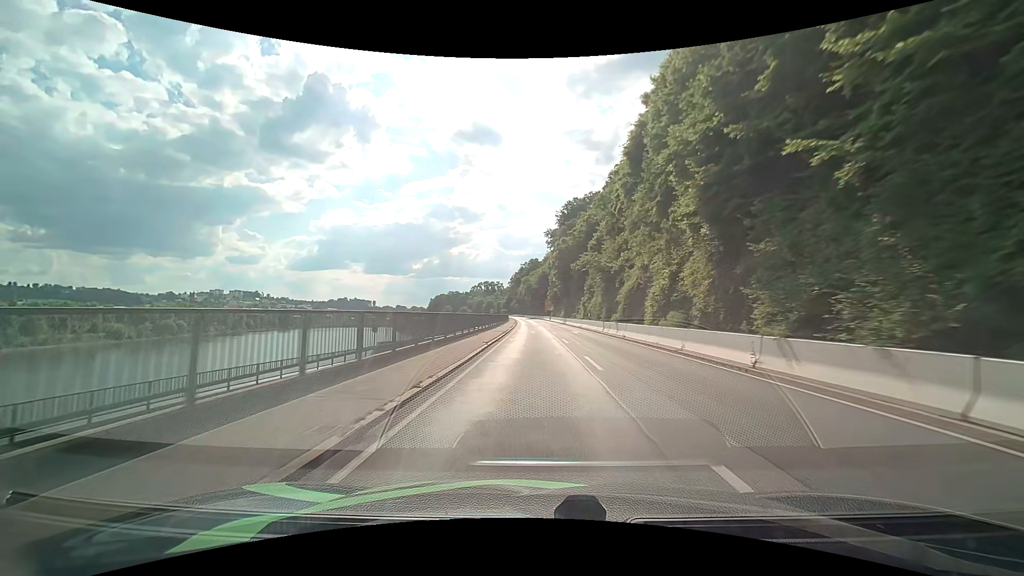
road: primary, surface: asphalt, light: Day
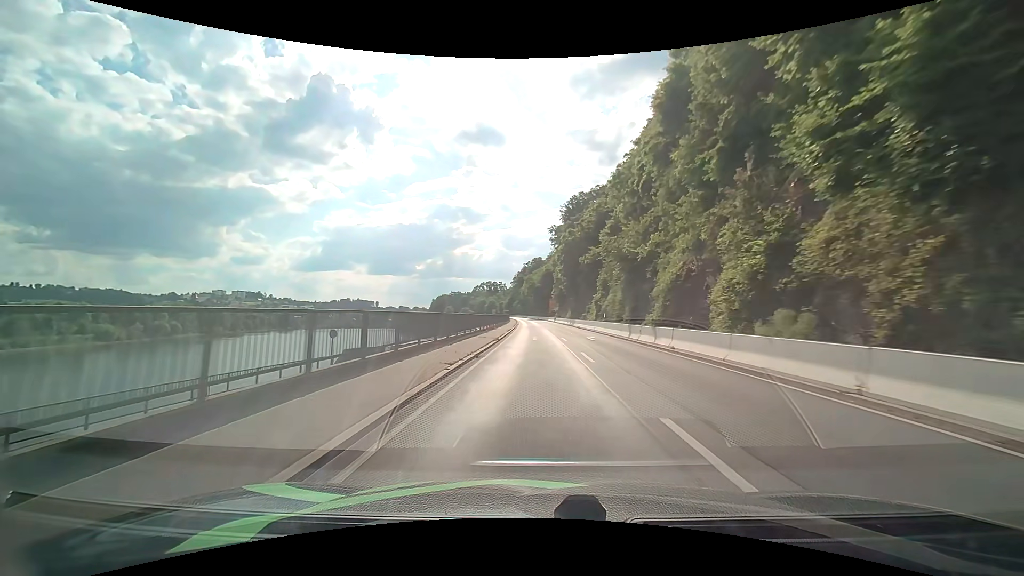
(-0.1, +9.9) m; -1°
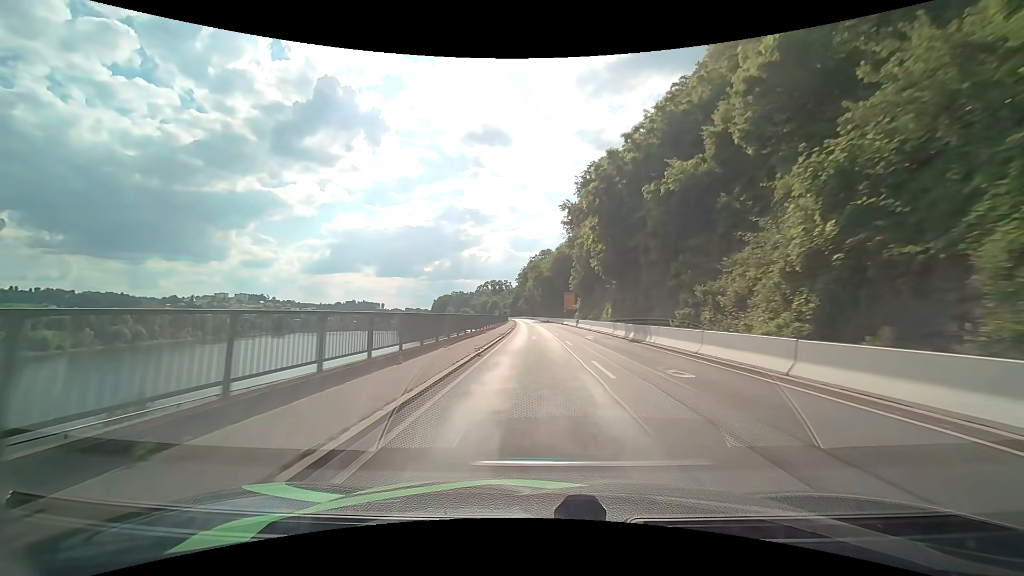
(-0.2, +39.9) m; -1°
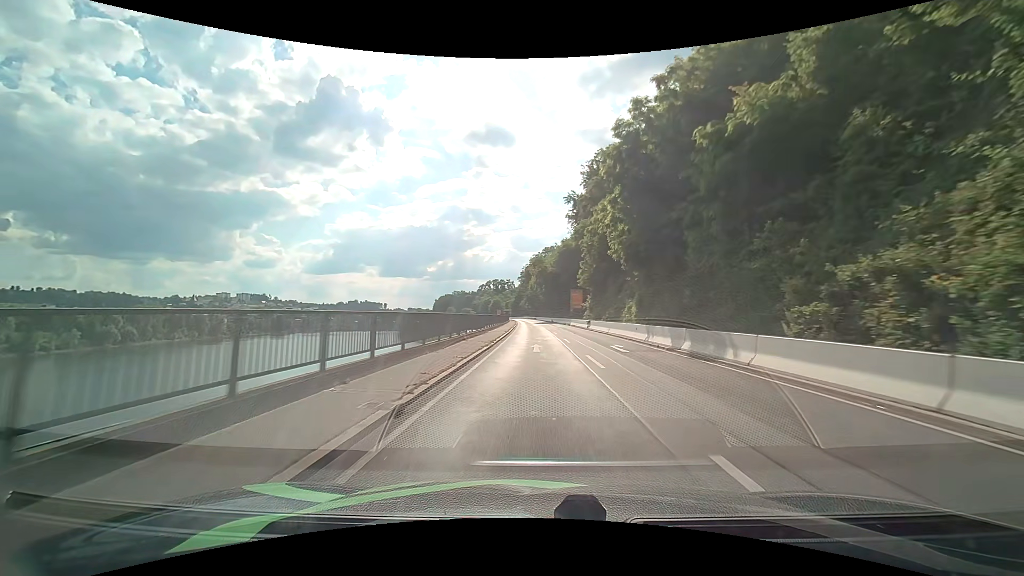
(-0.1, +10.0) m; 0°
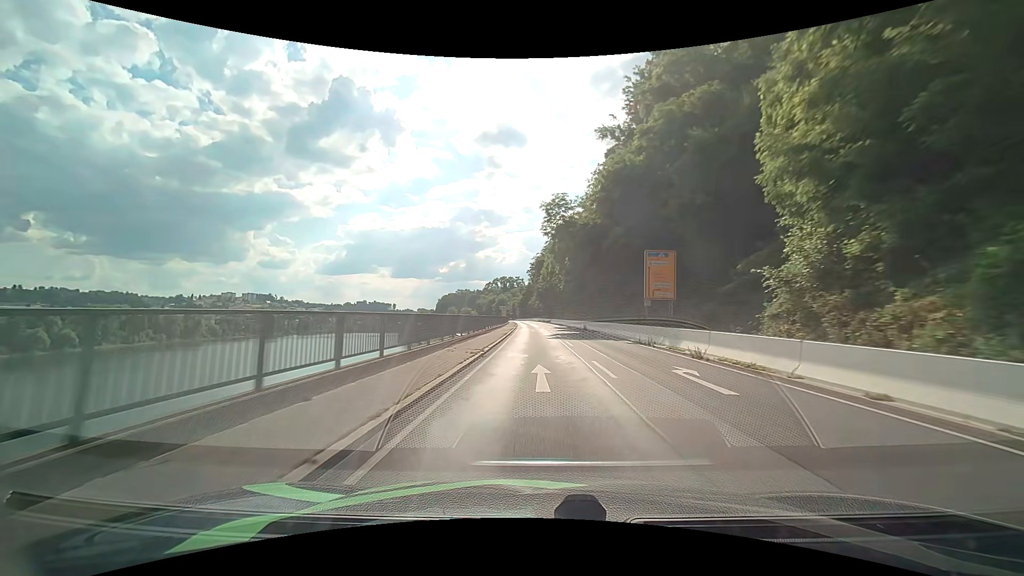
(-0.8, +50.0) m; -1°
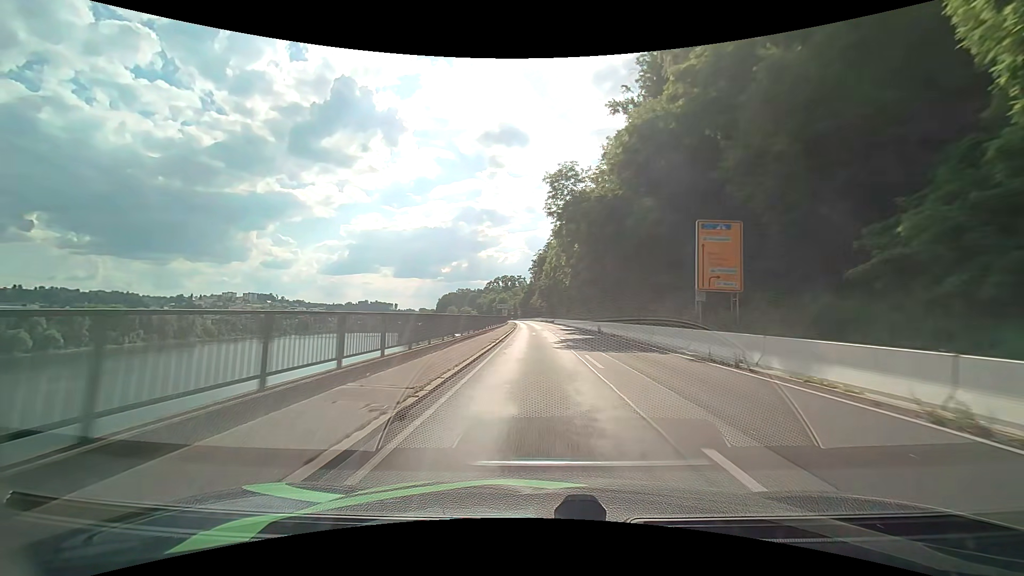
(0.0, +10.0) m; 0°
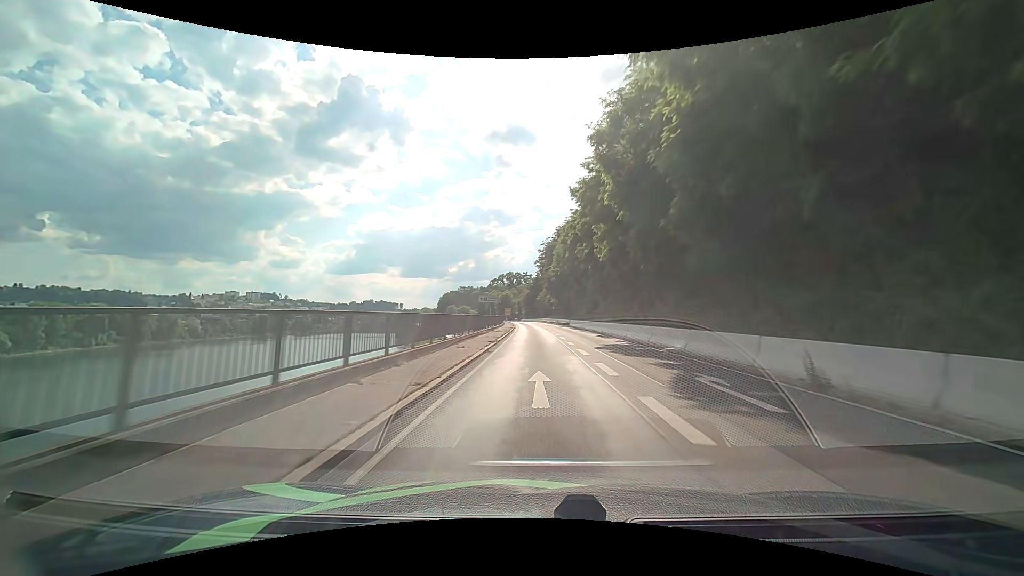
(-0.2, +29.9) m; -1°
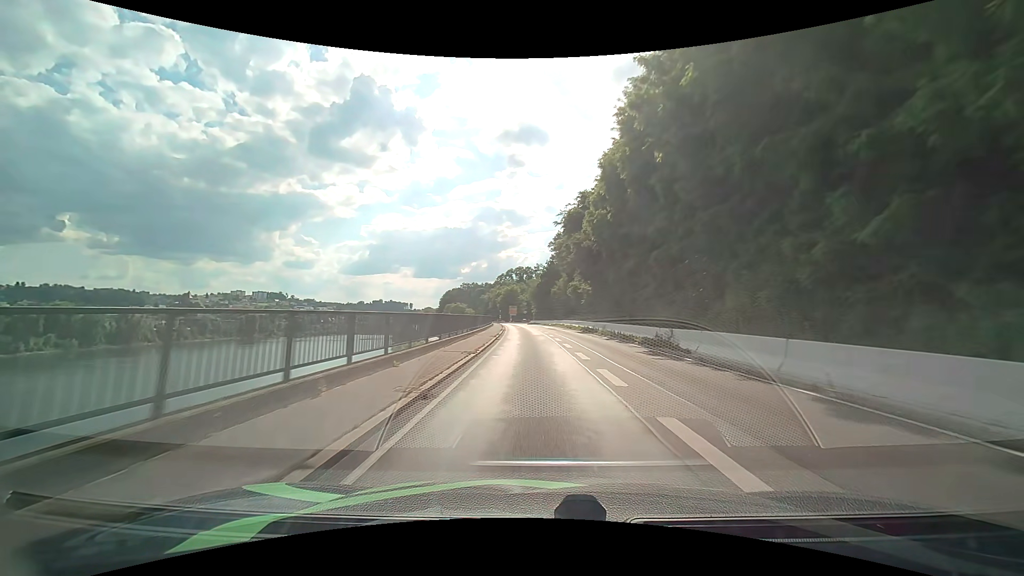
(-0.6, +49.8) m; -1°
(0, +10) (0, +20) (-1, +30) (-1, +40) (-2, +50) (-2, +60) (-3, +70) (-4, +80) (-4, +90) (-5, +100) m
